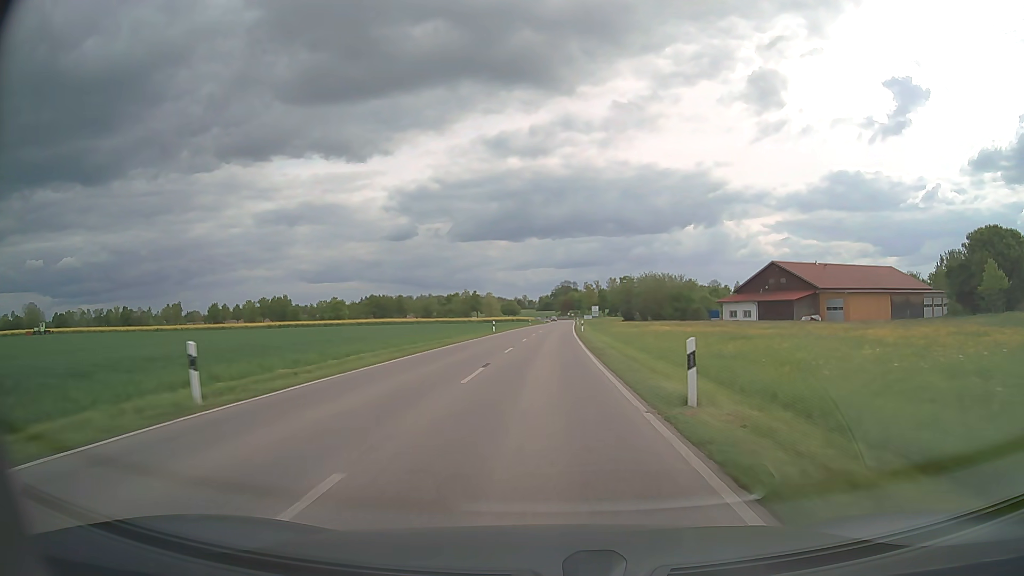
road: secondary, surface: asphalt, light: Day
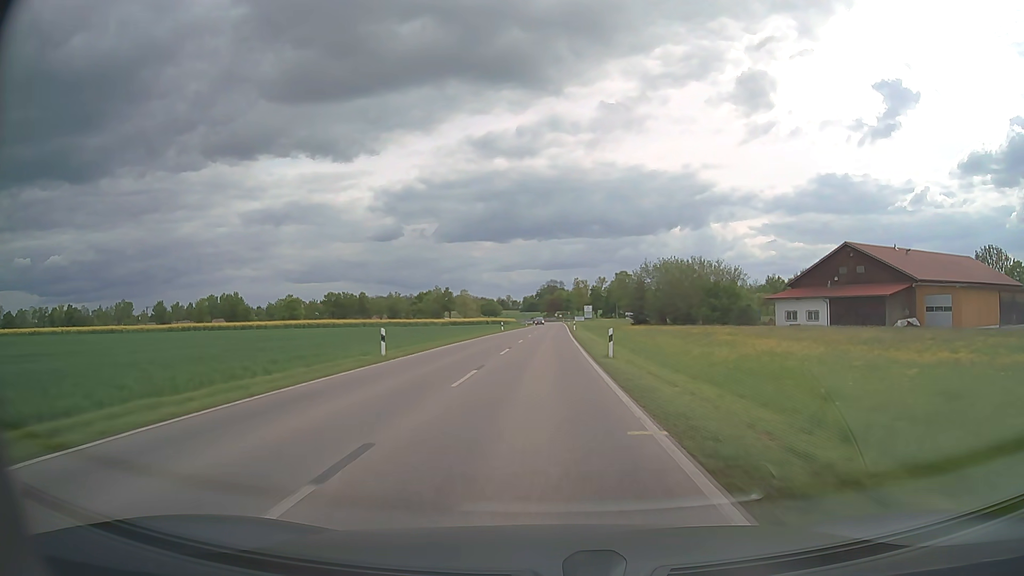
(+0.4, +36.6) m; +1°
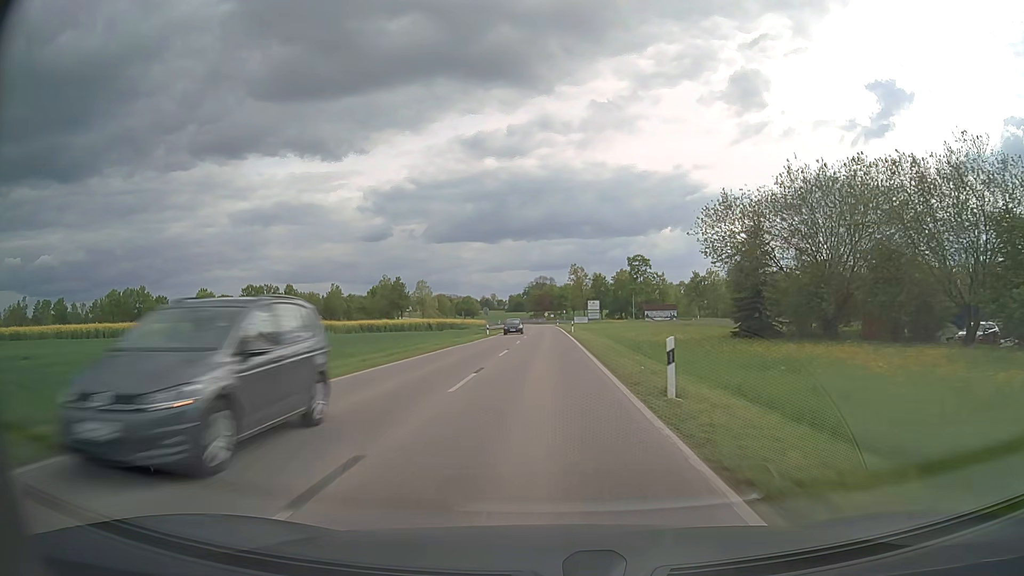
(+0.7, +61.2) m; +1°
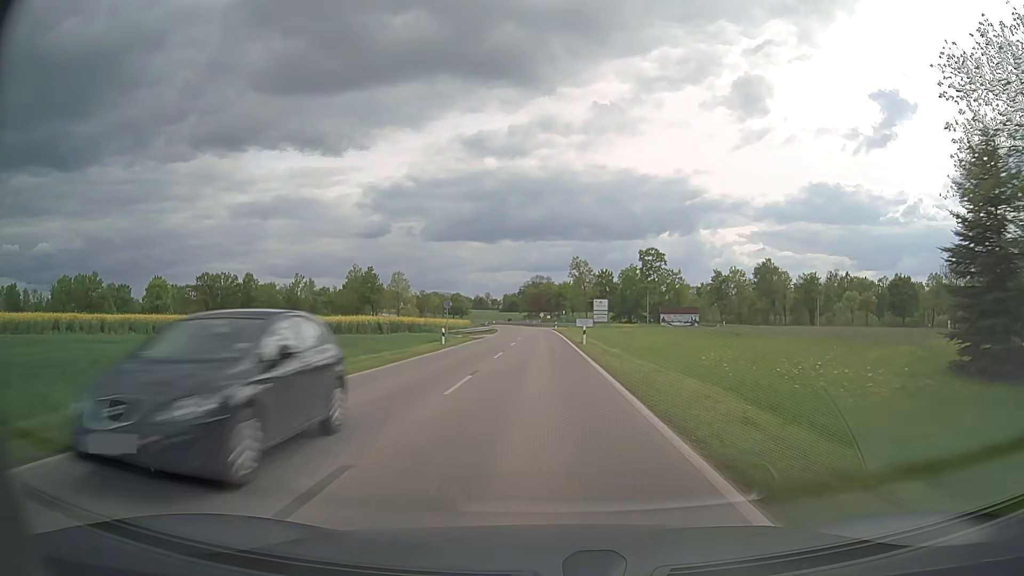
(0.0, +24.6) m; 0°
